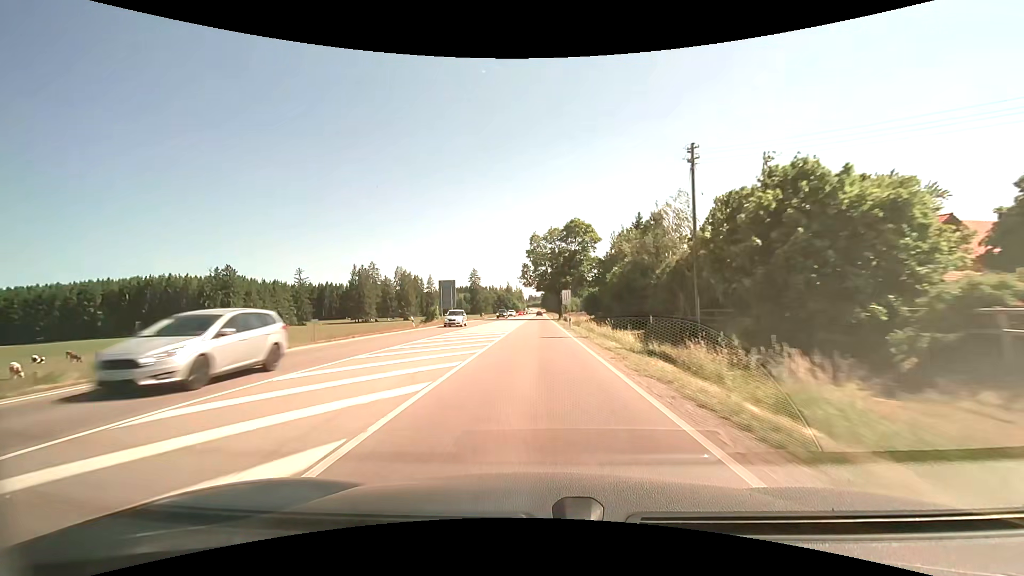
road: primary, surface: asphalt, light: Day
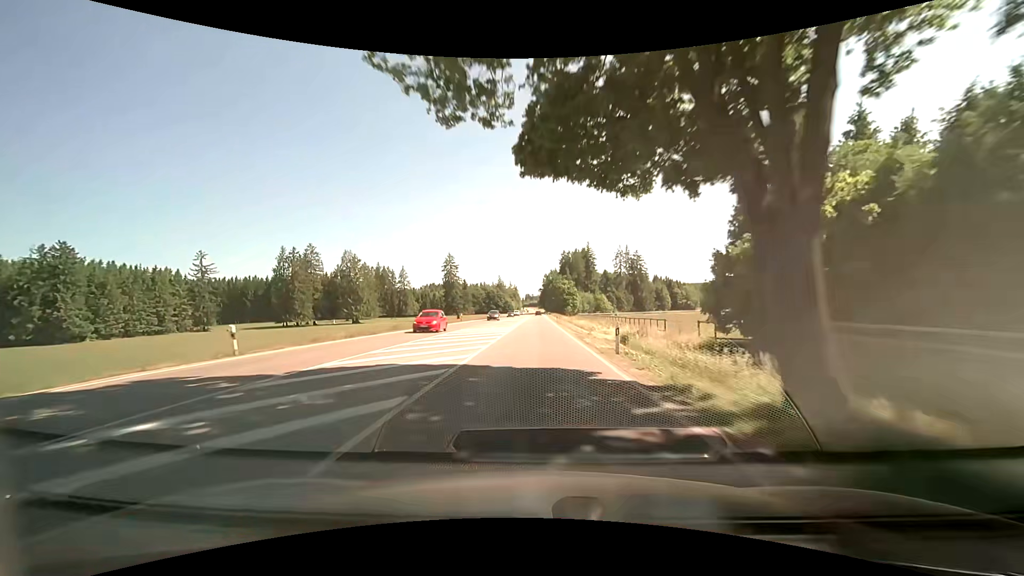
(+0.4, +74.5) m; +1°
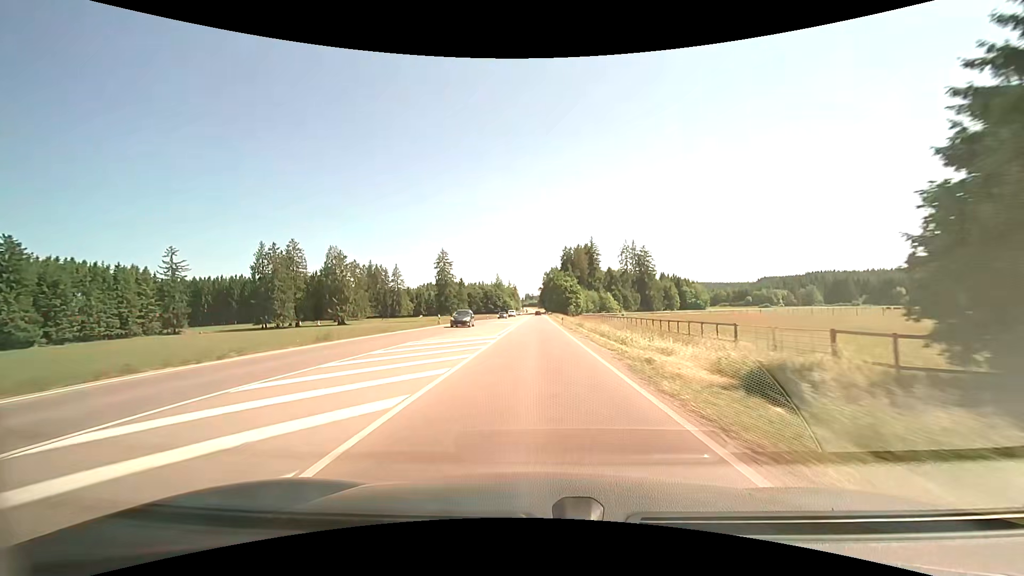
(+0.1, +15.0) m; +1°
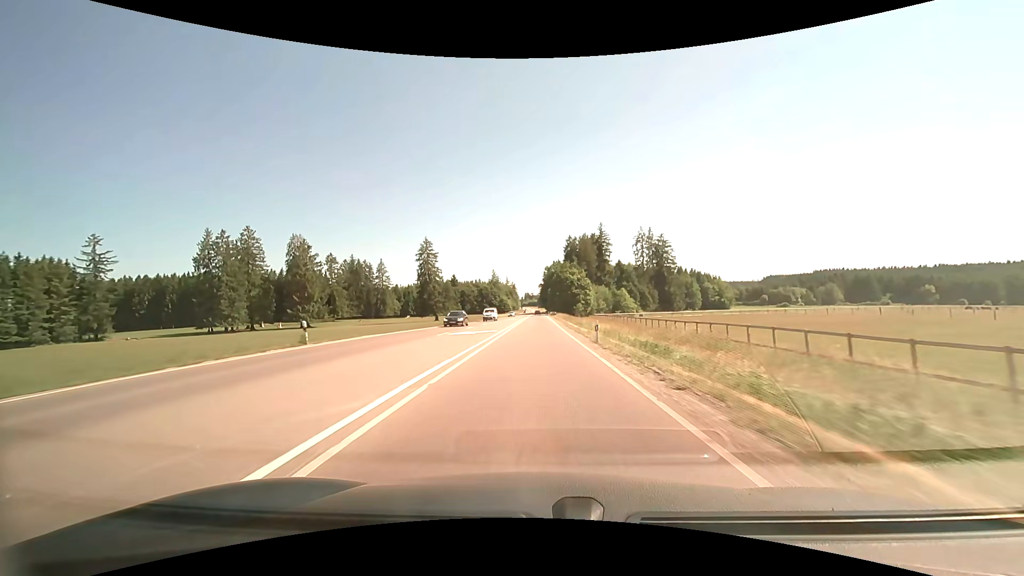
(-0.2, +30.1) m; -1°
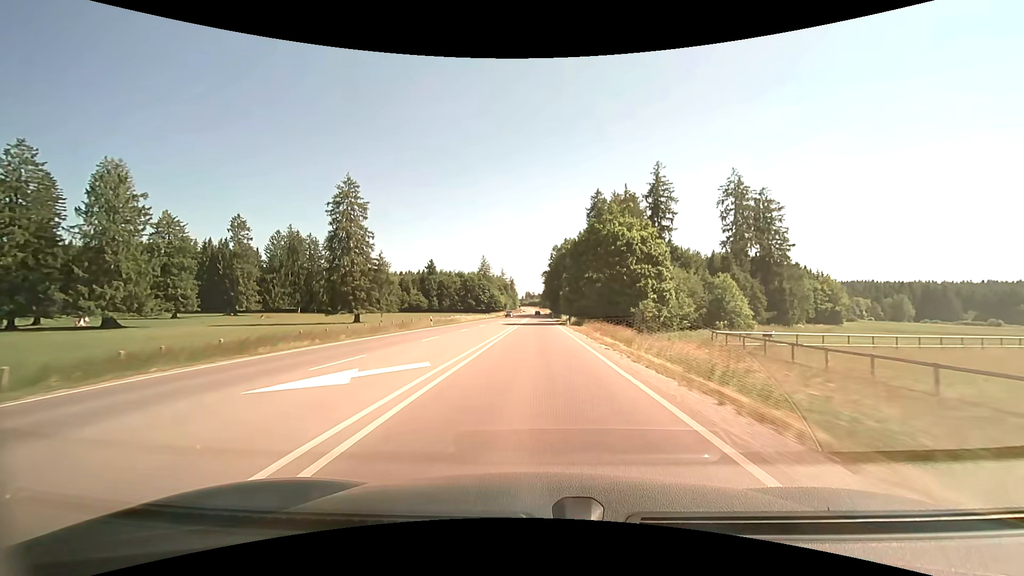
(-0.3, +75.4) m; 0°
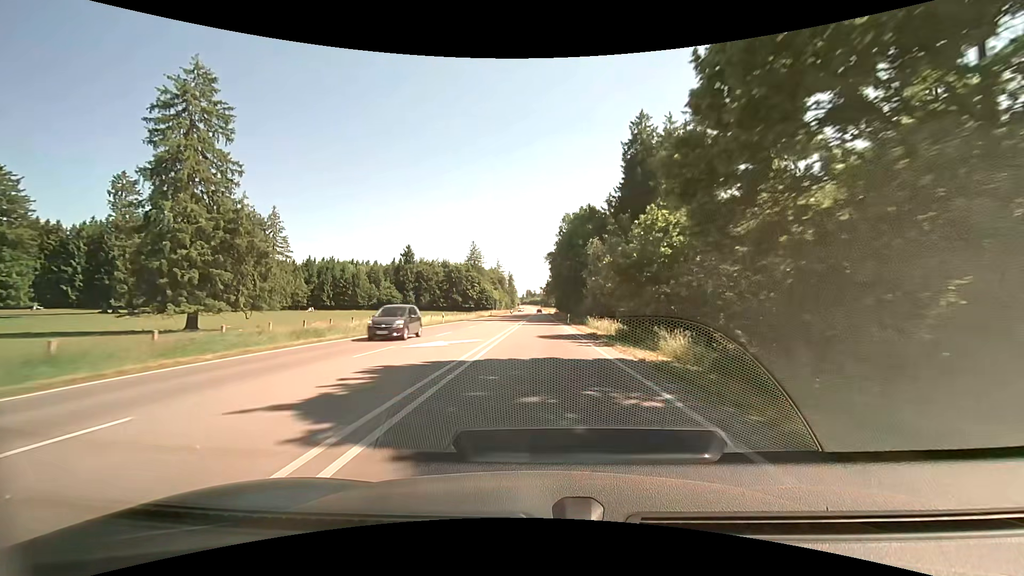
(-0.1, +45.4) m; -1°
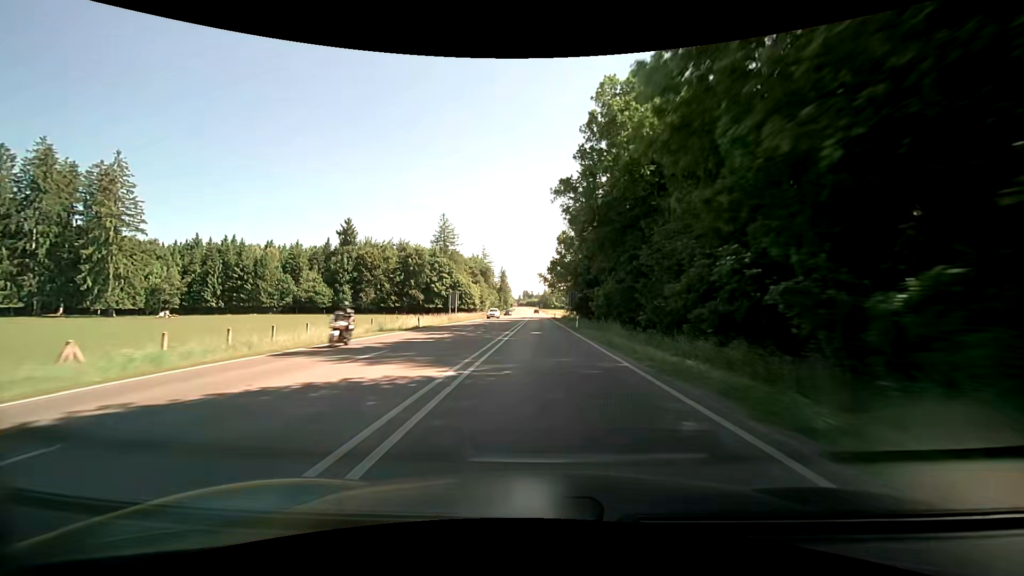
(+0.1, +60.7) m; 0°
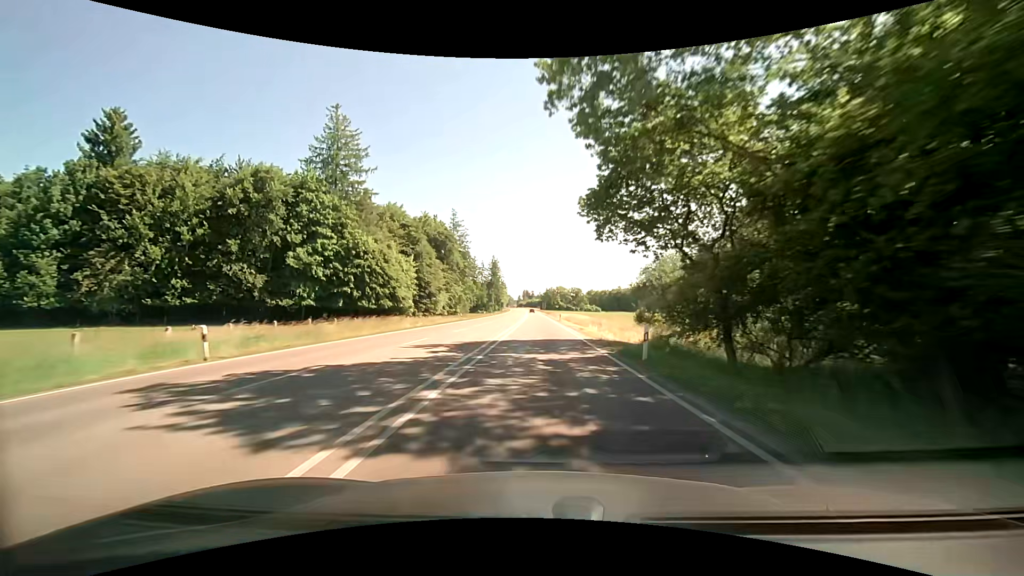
(+0.6, +76.3) m; 0°
(0, +10) (0, +20) (0, +30) (0, +40) (0, +50) (0, +60) (0, +70) (+1, +80) (+1, +90) (+1, +100) m
